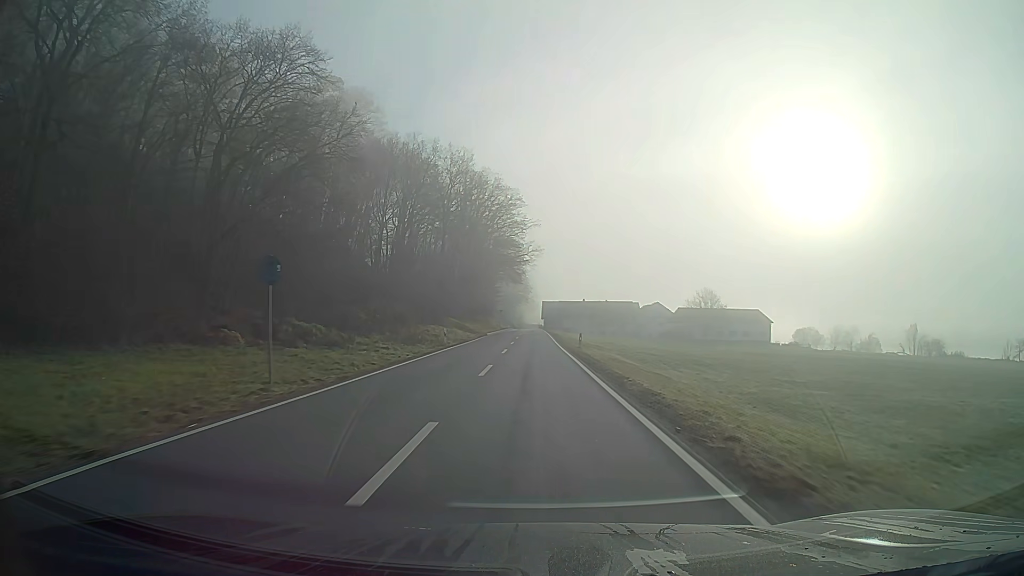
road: secondary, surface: asphalt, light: Day
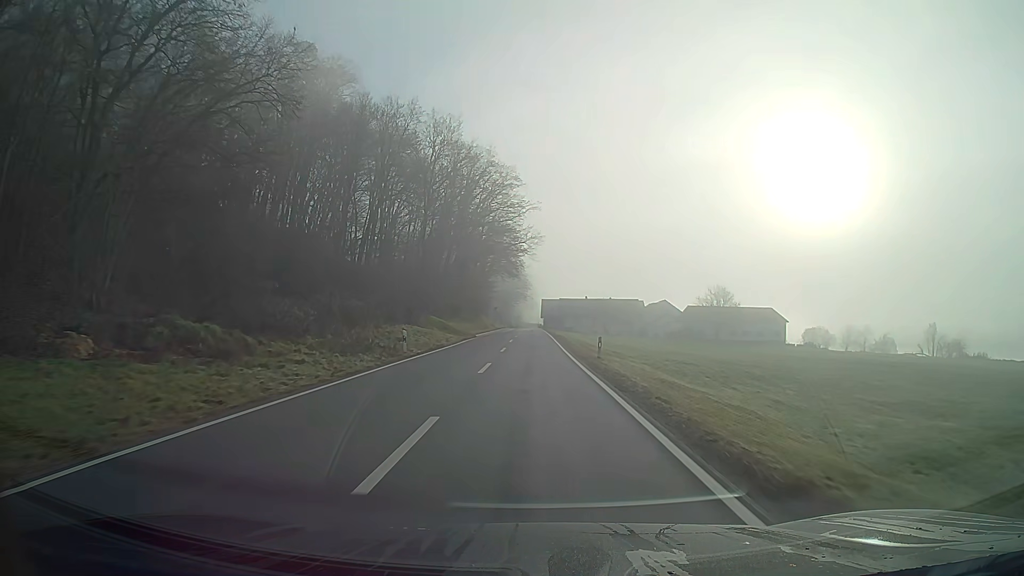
(0.0, +11.7) m; 0°
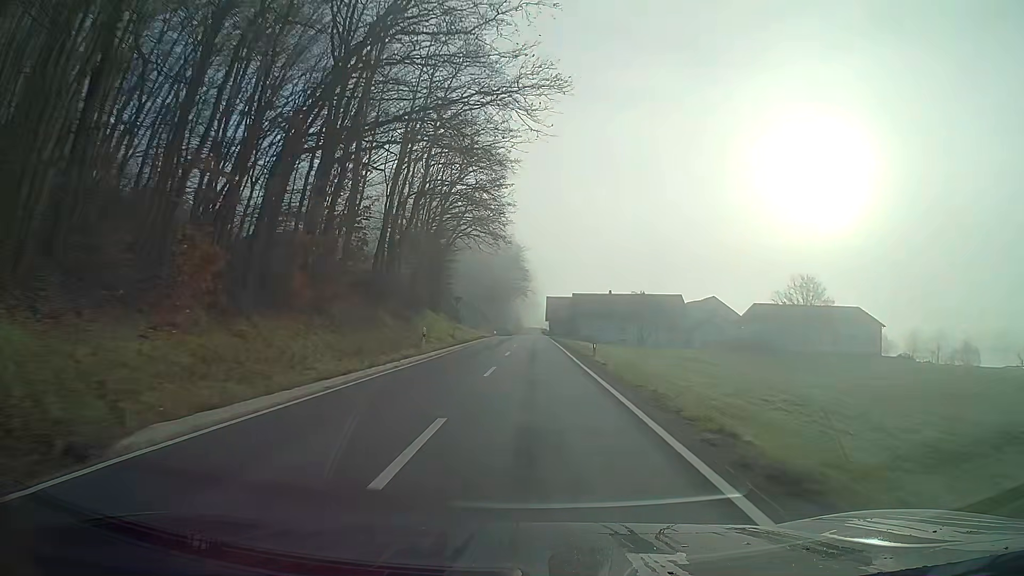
(-0.1, +47.9) m; 0°
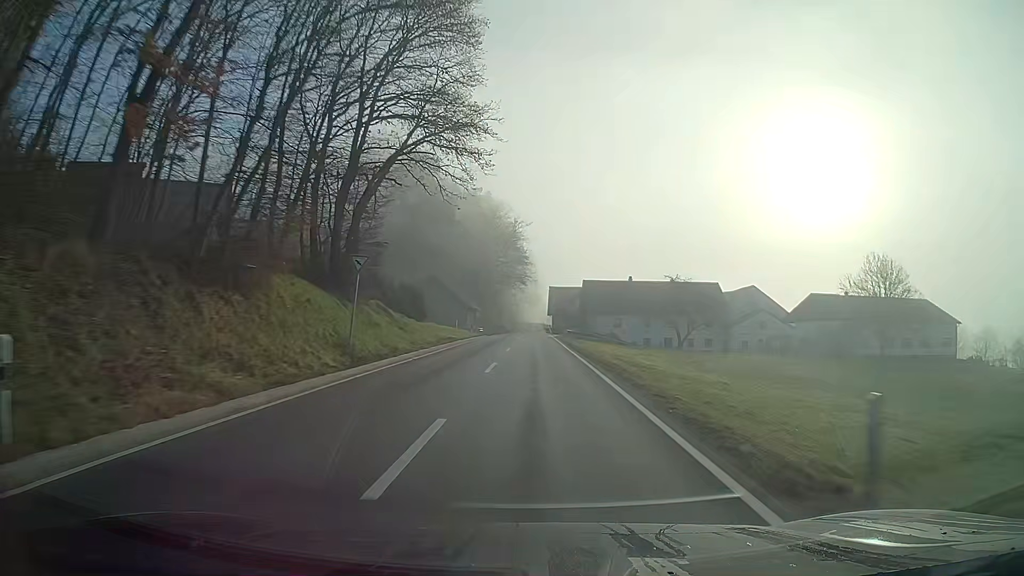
(-0.2, +24.5) m; -1°
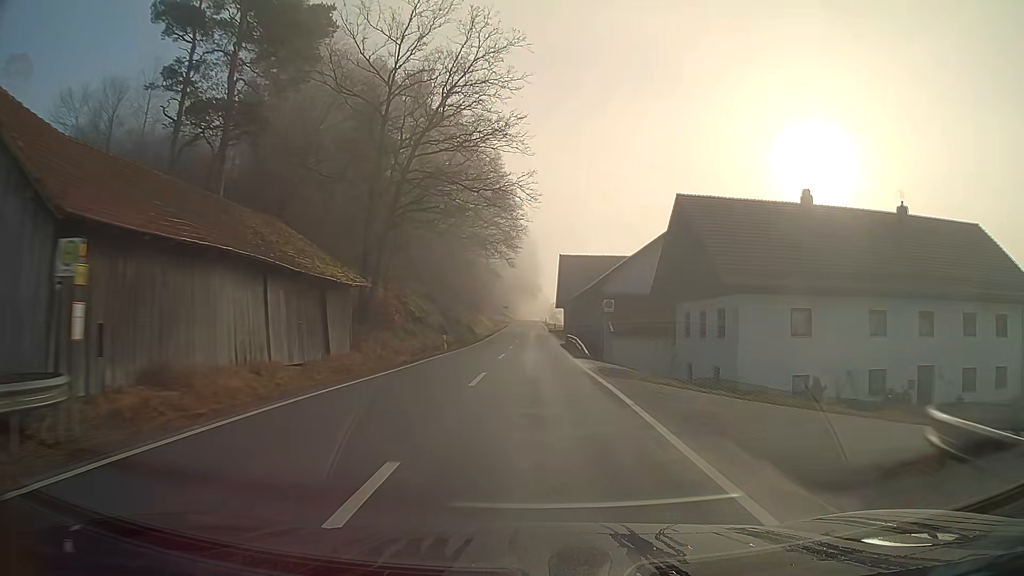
(+0.6, +63.0) m; +1°
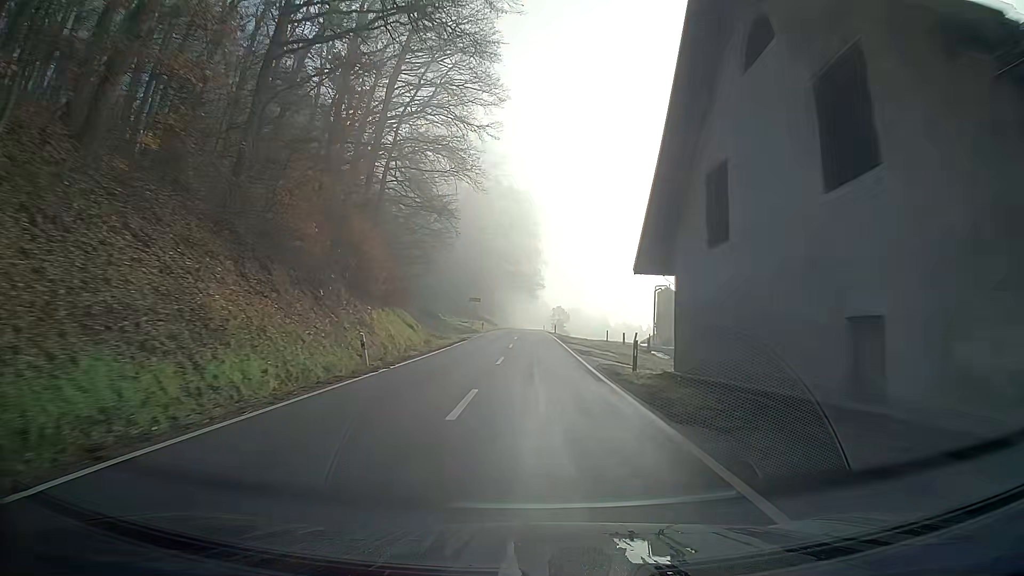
(0.0, +65.4) m; 0°
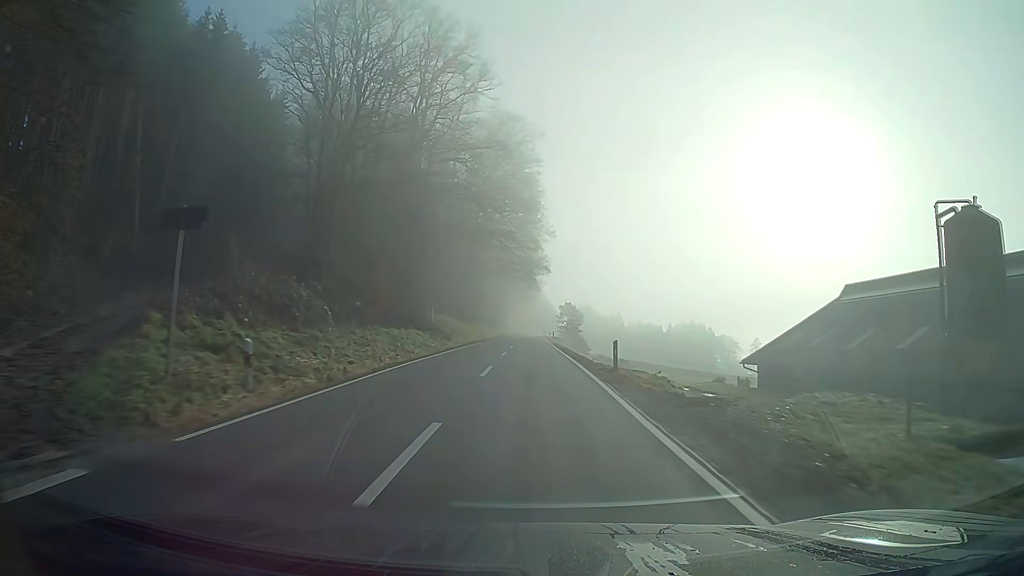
(-0.1, +52.2) m; 0°
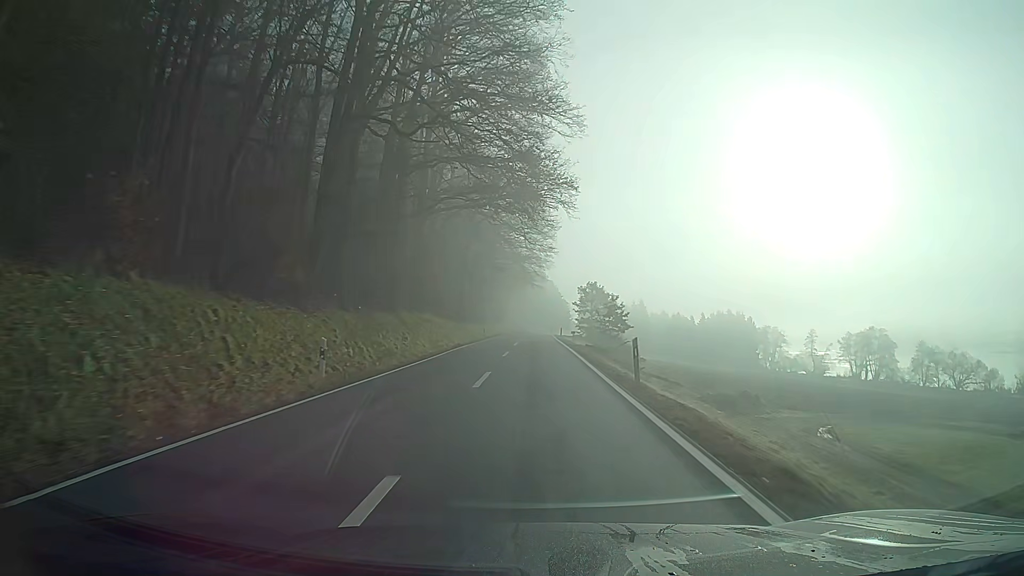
(-0.1, +51.3) m; 0°
